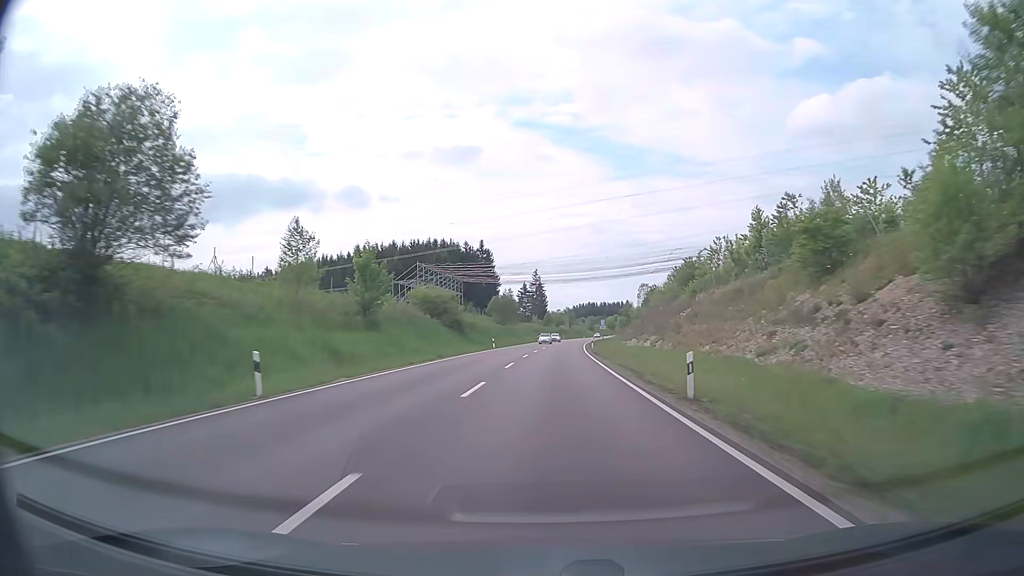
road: primary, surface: asphalt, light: Day
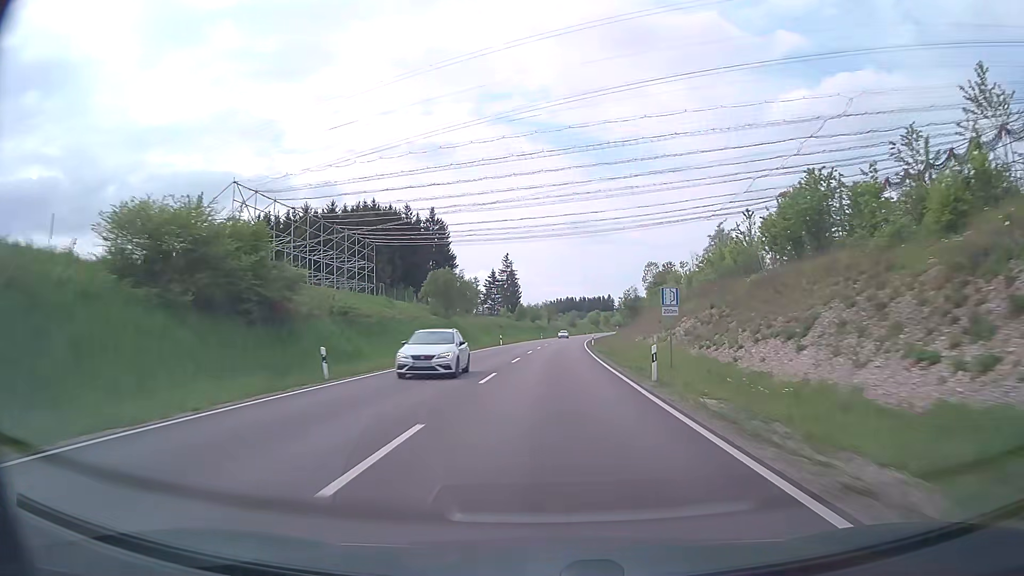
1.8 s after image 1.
(+0.8, +45.0) m; +2°
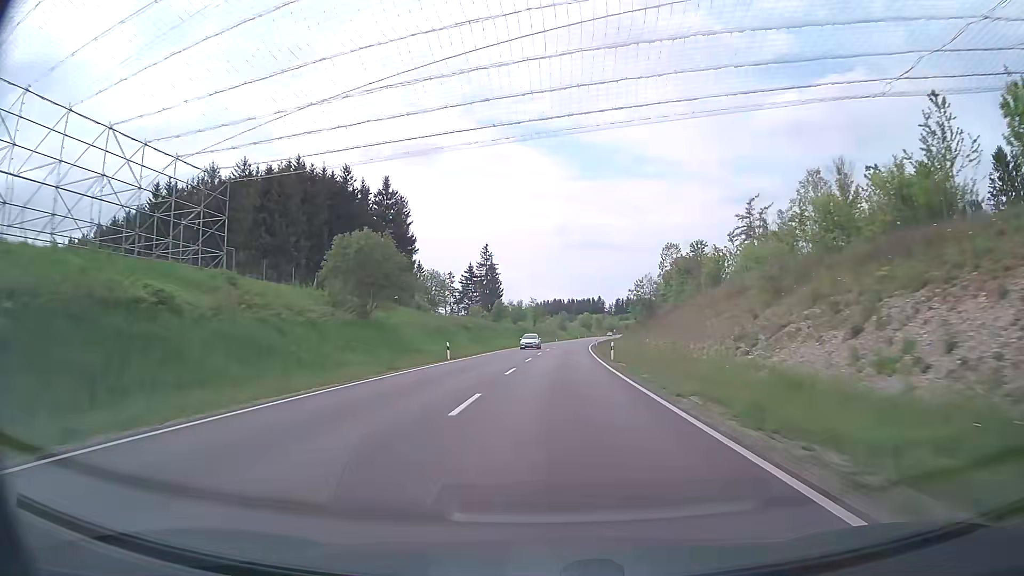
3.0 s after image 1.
(+0.3, +30.5) m; +1°
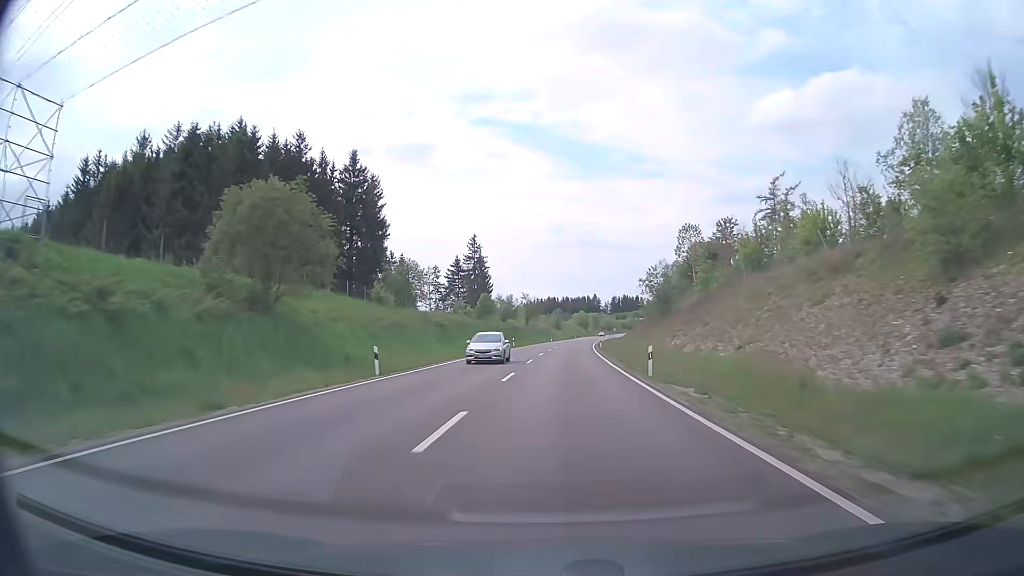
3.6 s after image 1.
(+0.1, +15.7) m; 0°
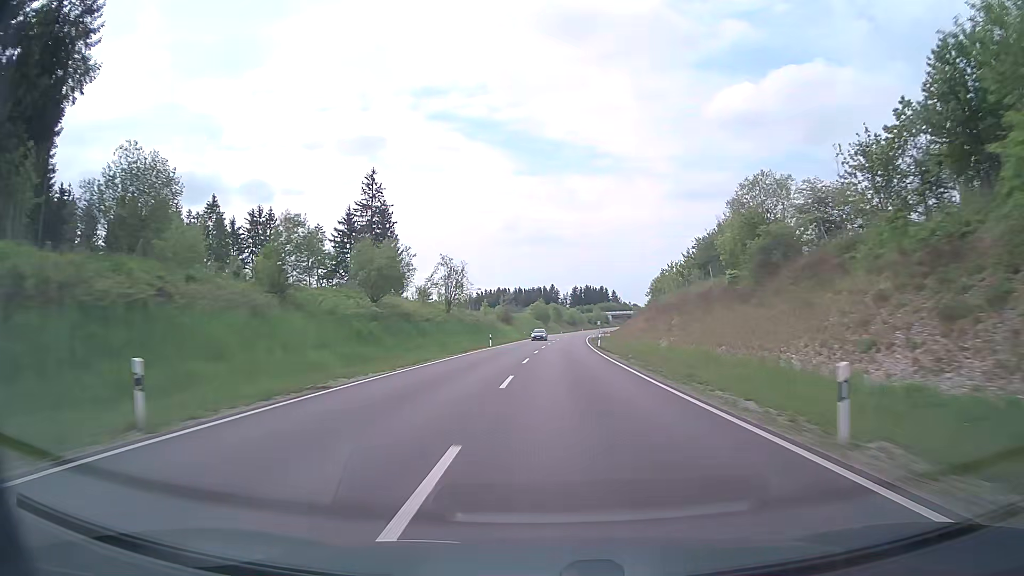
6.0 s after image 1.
(+1.8, +64.3) m; +4°
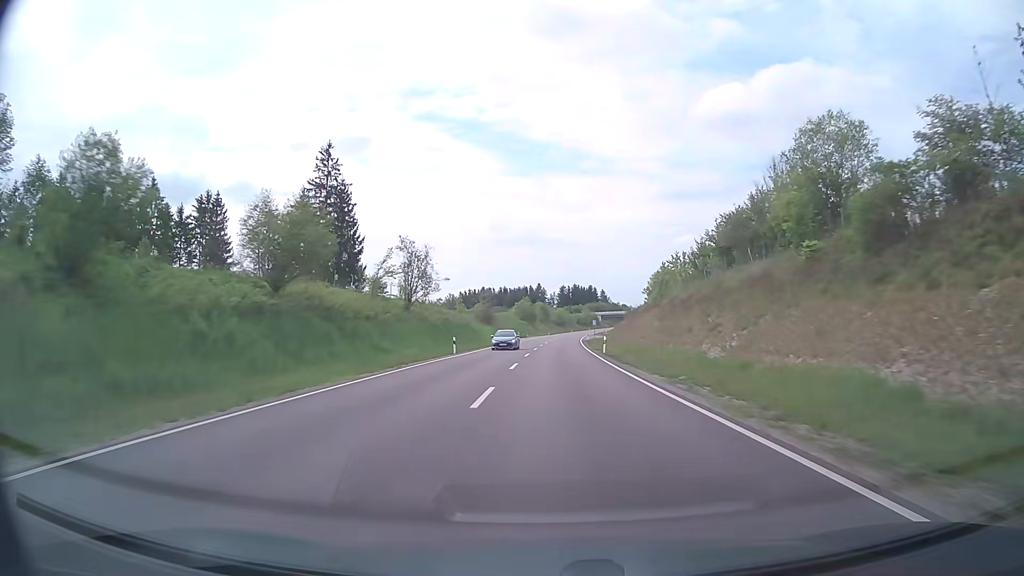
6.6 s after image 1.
(+0.1, +16.0) m; +1°
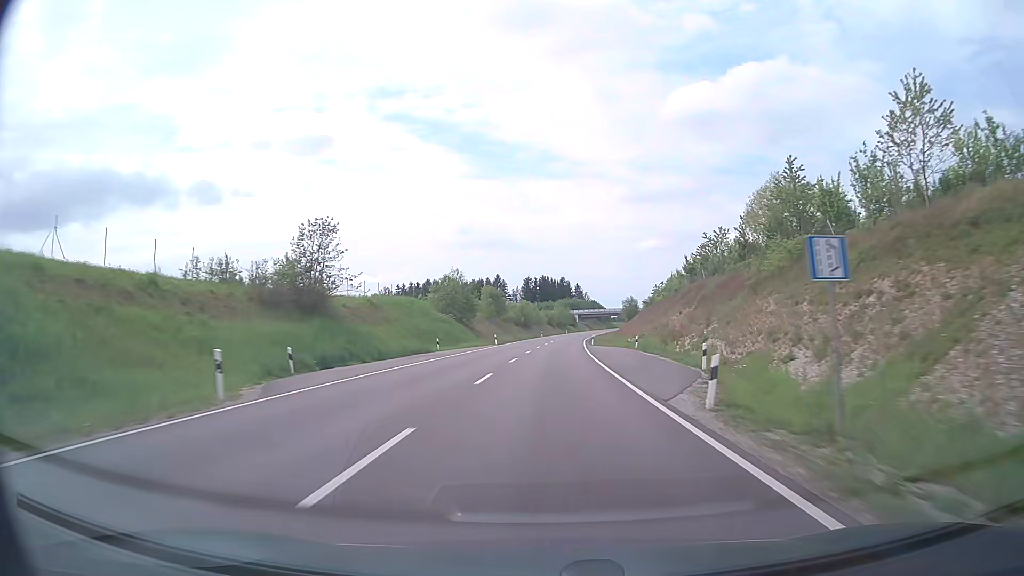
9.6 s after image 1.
(+2.4, +79.0) m; +3°
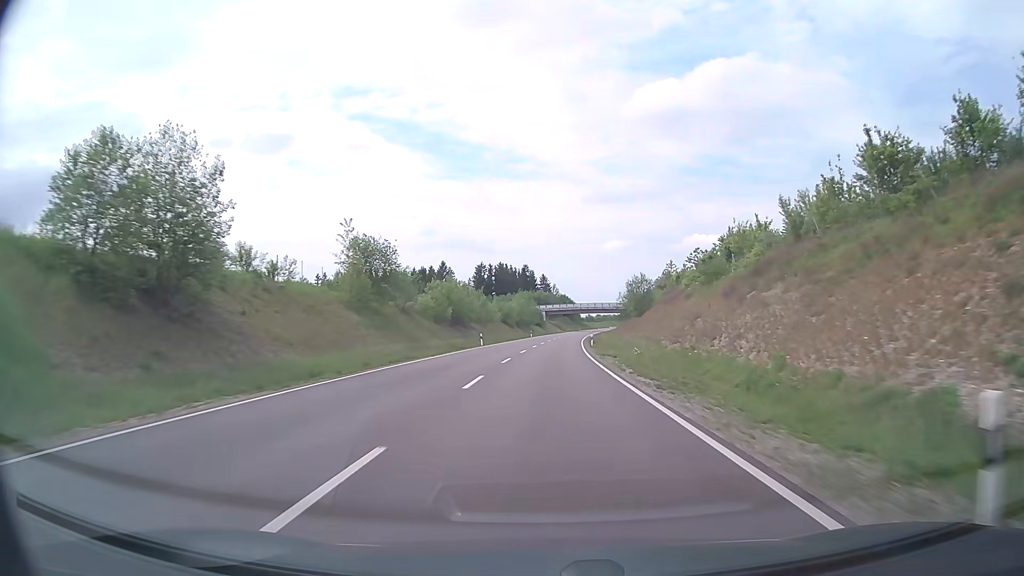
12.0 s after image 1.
(+1.8, +61.8) m; +3°
(0, +10) (0, +20) (0, +30) (+1, +40) (+1, +50) (+2, +60) (+2, +70) (+3, +80) (+4, +90) (+4, +100) m
